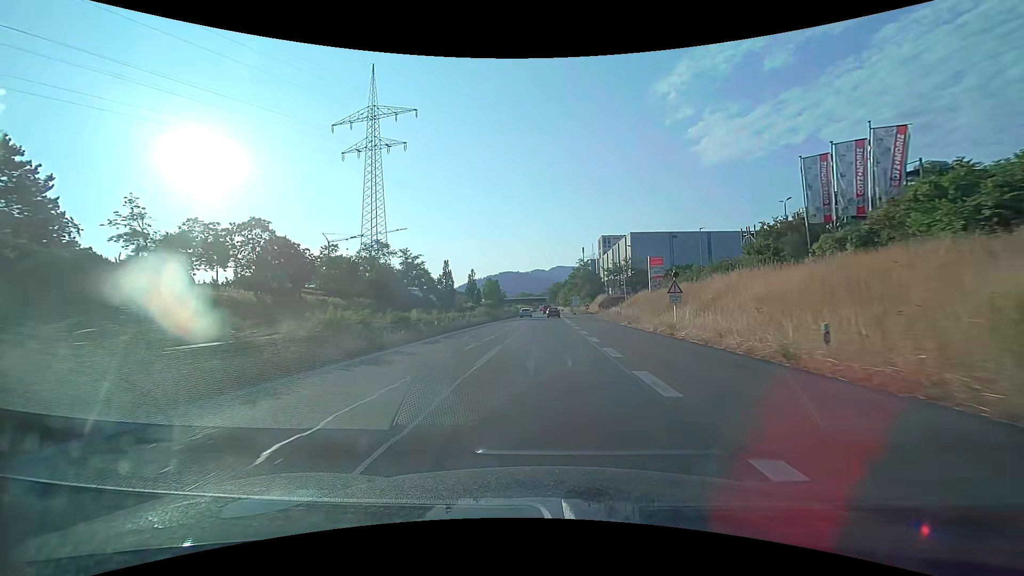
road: trunk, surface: asphalt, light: Day
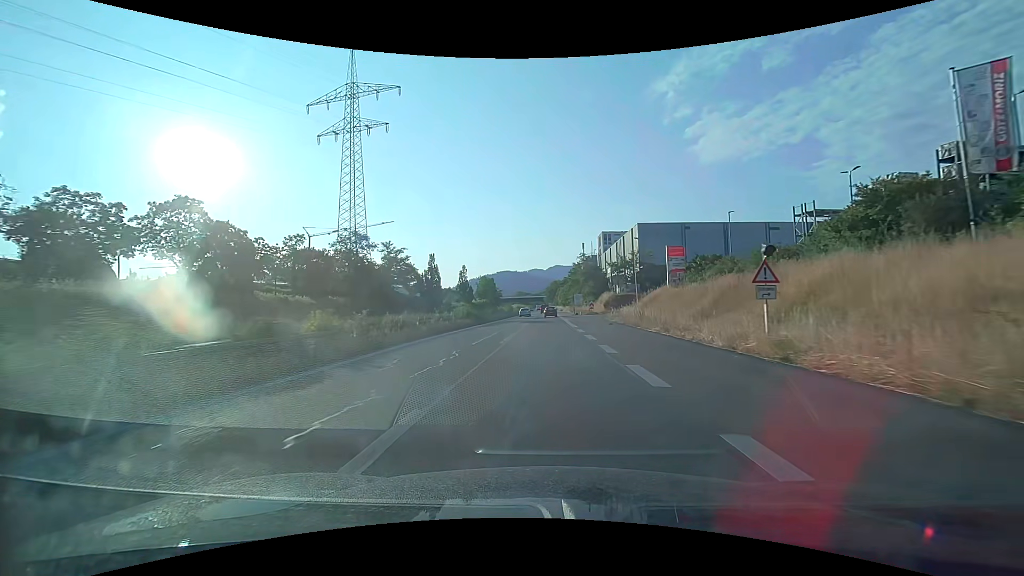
(0.0, +11.2) m; 0°
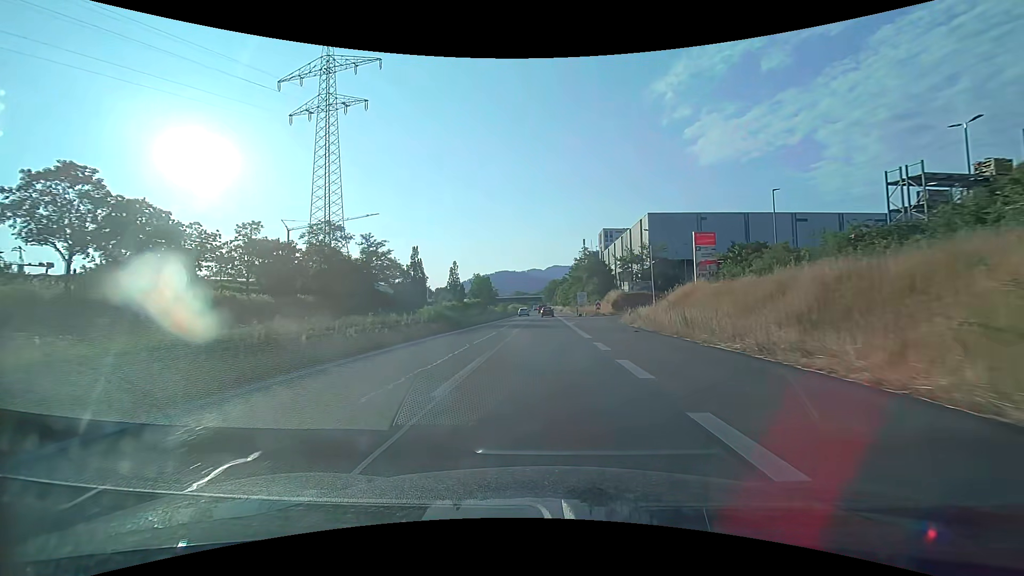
(0.0, +10.9) m; 0°
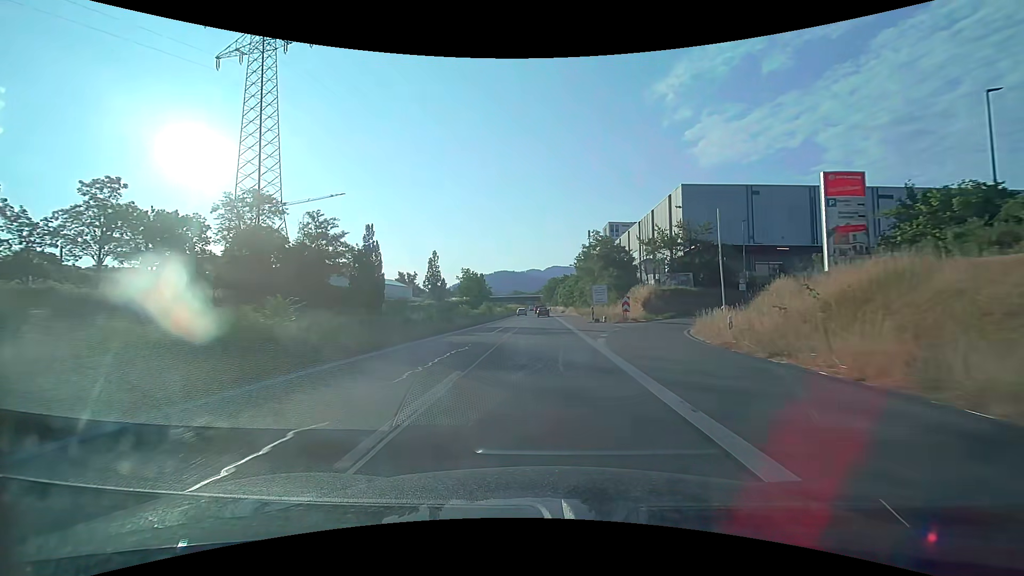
(0.0, +21.2) m; 0°
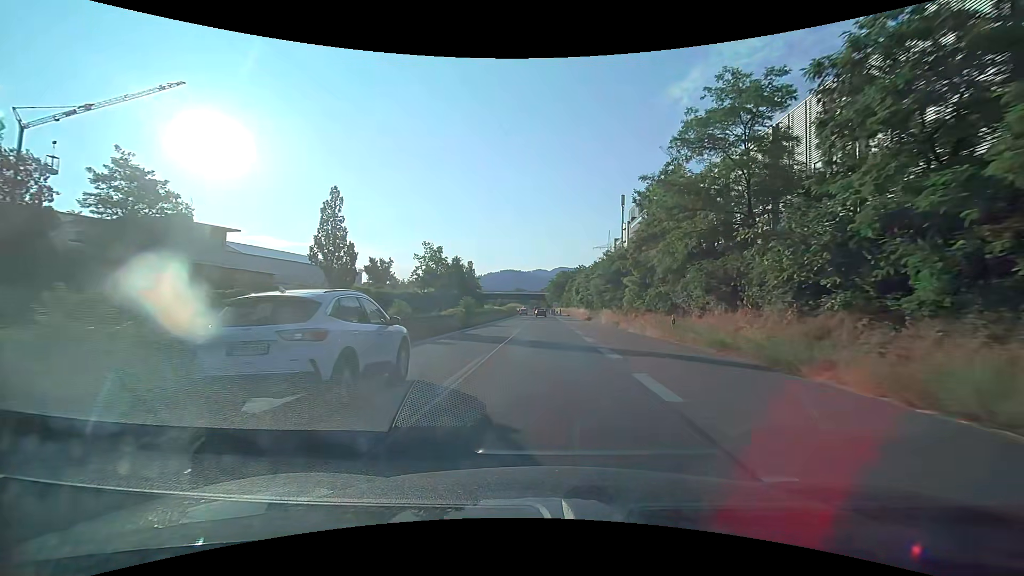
(-0.3, +50.2) m; -1°
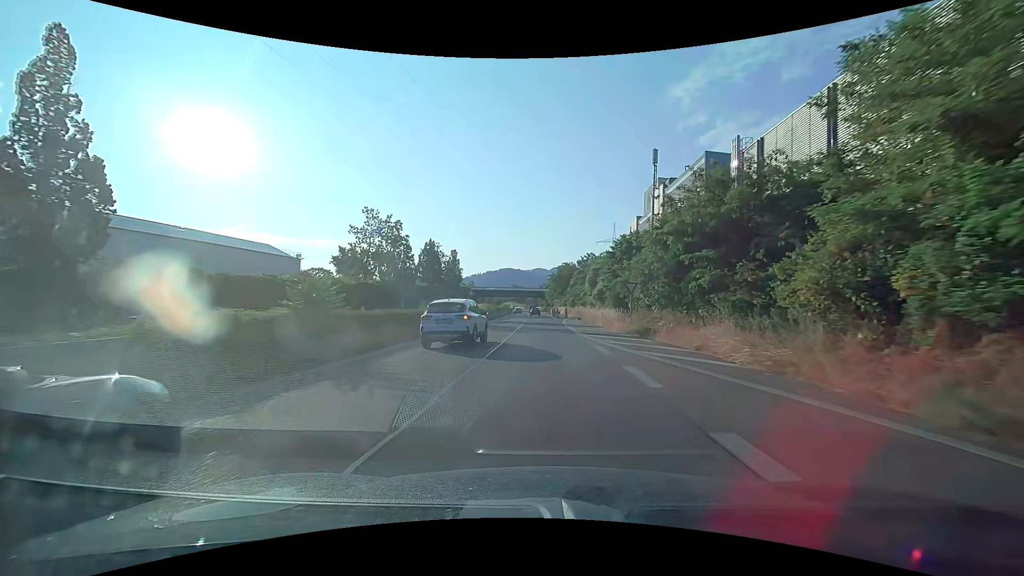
(+0.1, +28.7) m; 0°
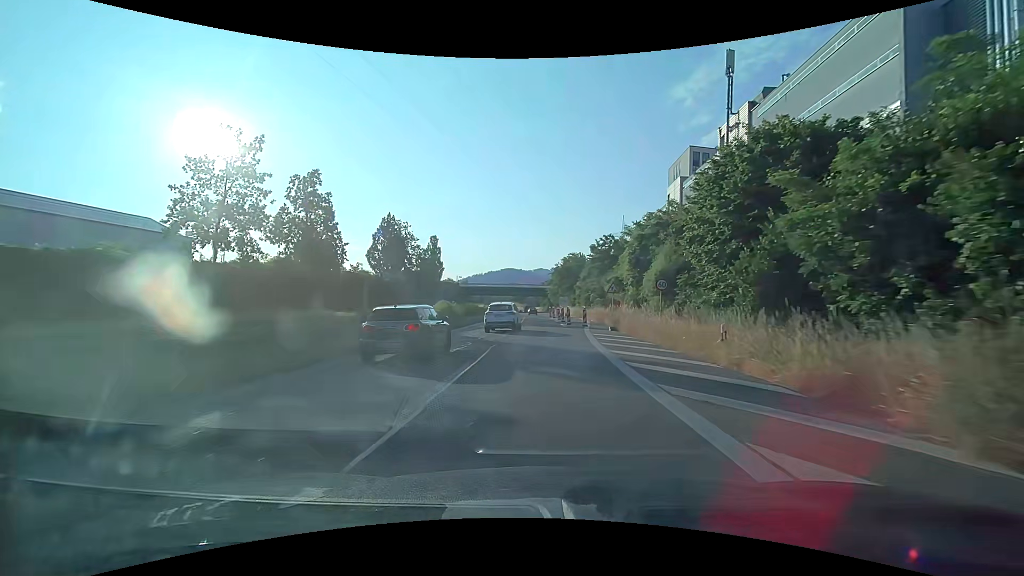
(+0.1, +27.4) m; 0°
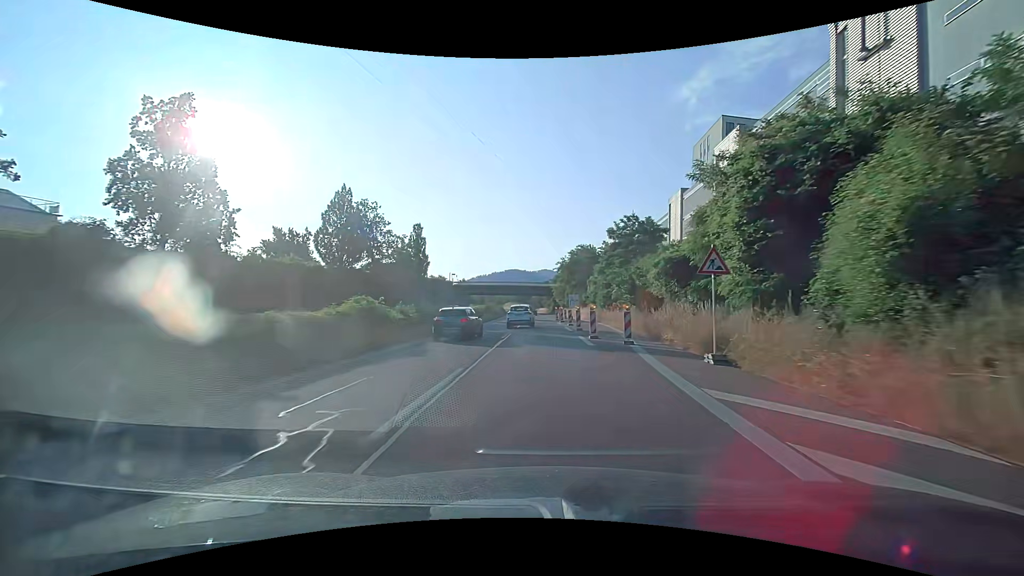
(-0.1, +17.5) m; -1°
